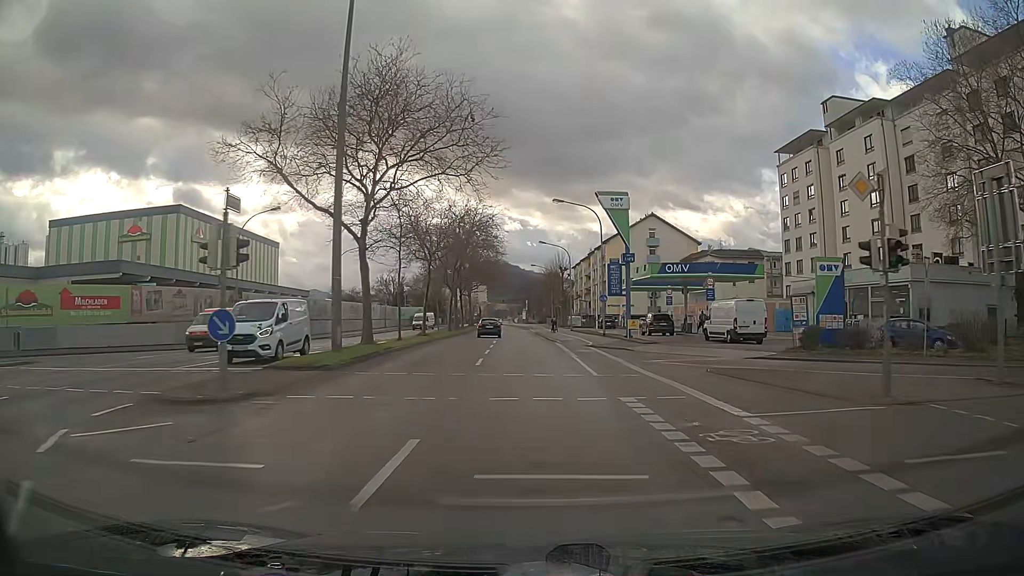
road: secondary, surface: asphalt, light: Day
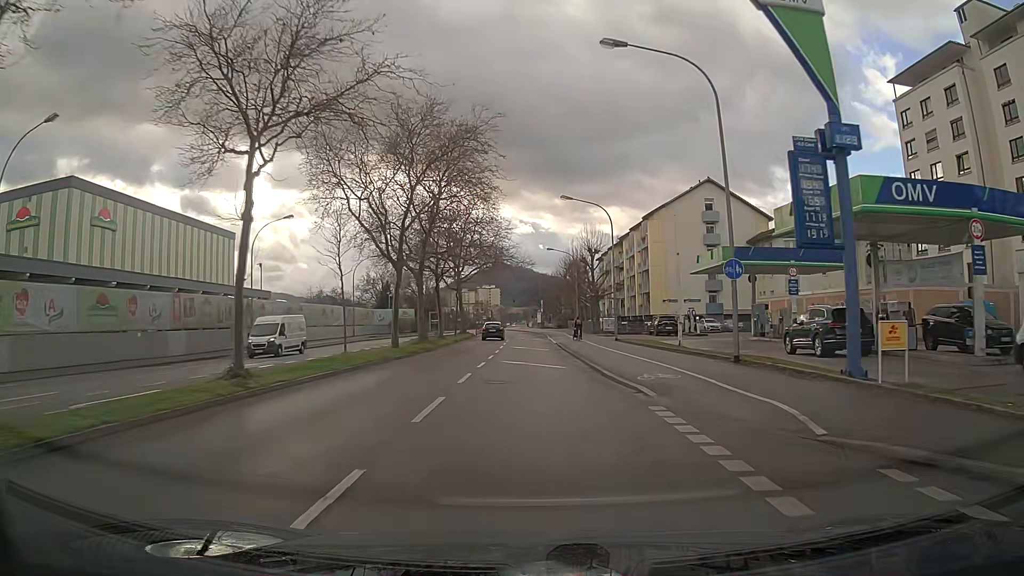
(-0.3, +28.7) m; -1°
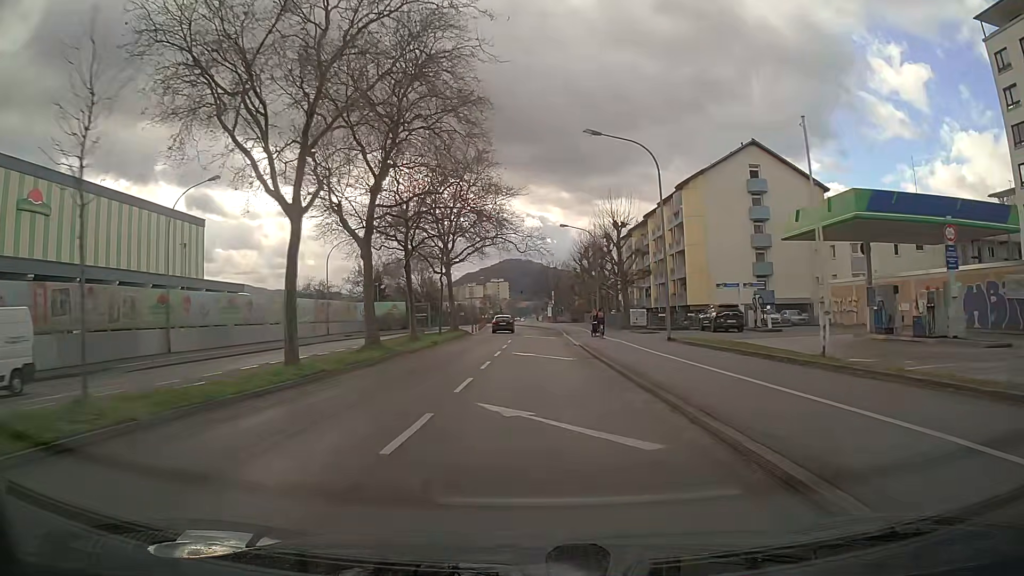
(-0.1, +14.7) m; -1°
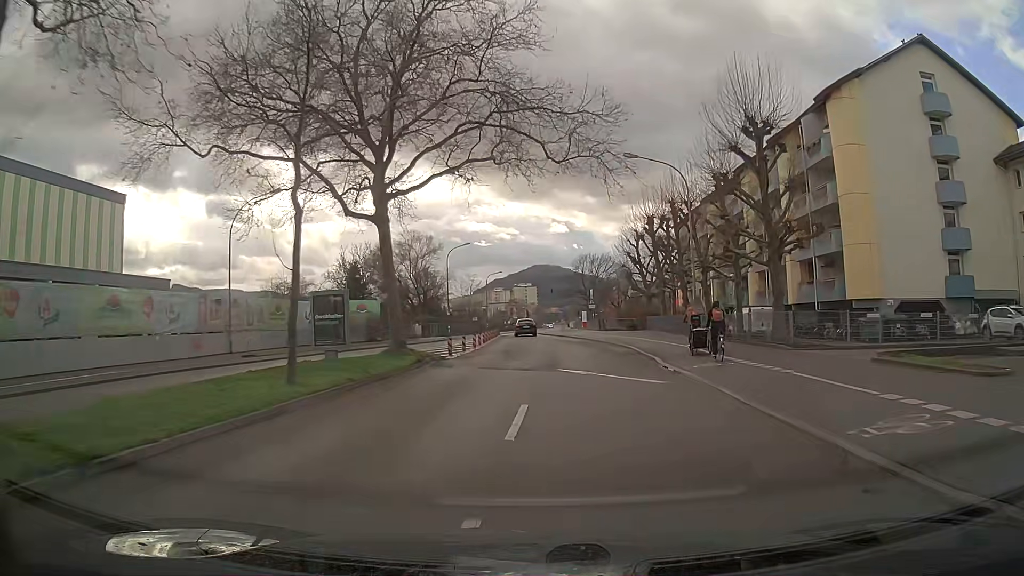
(-0.5, +29.4) m; -2°
